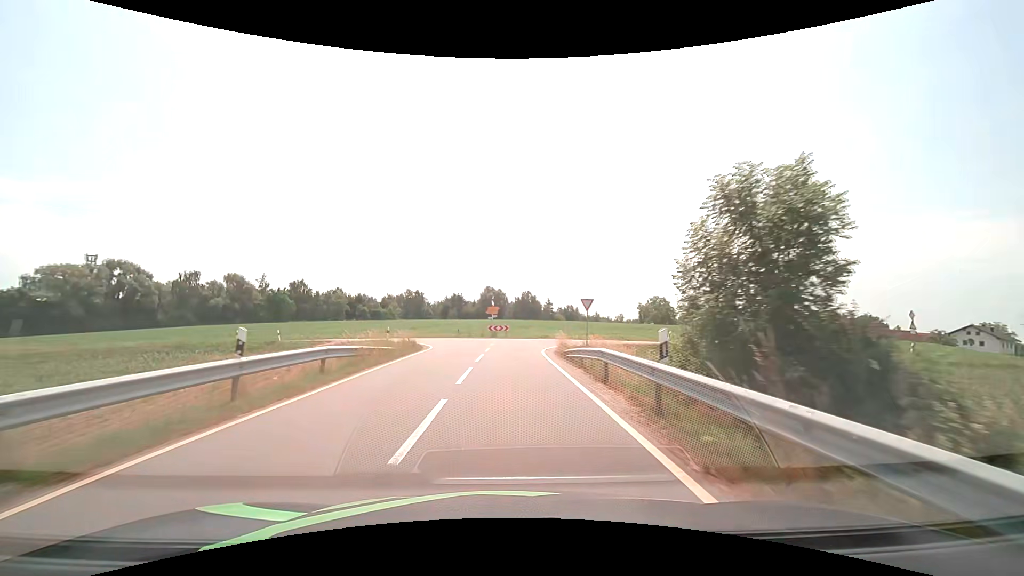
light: Day
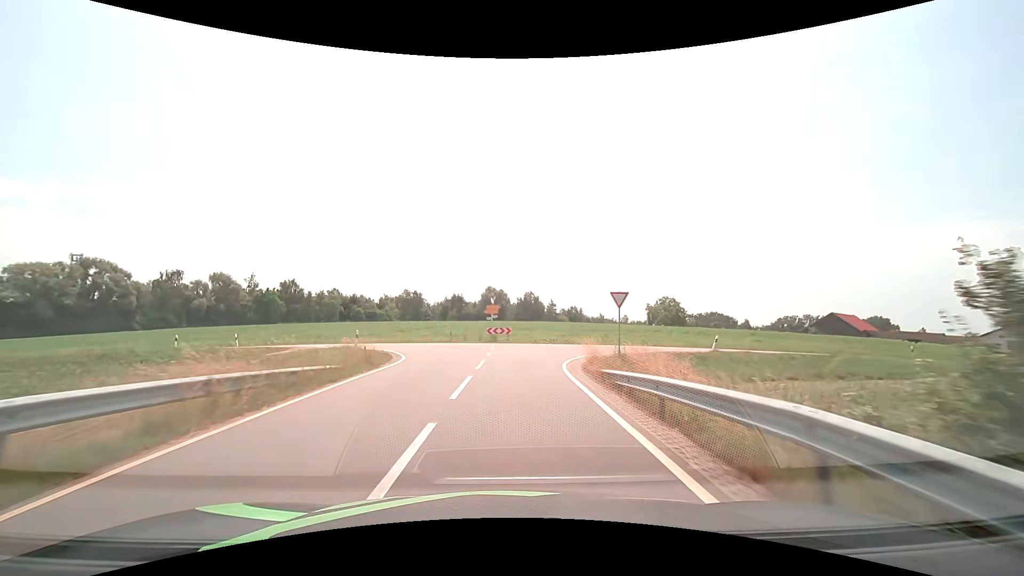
(0.0, +7.8) m; 0°
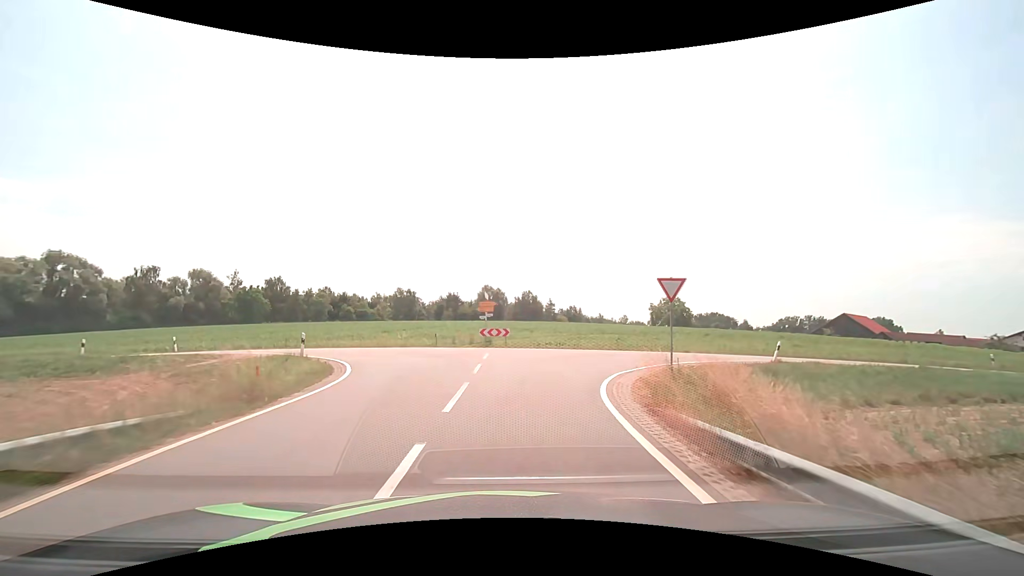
(0.0, +7.0) m; 0°
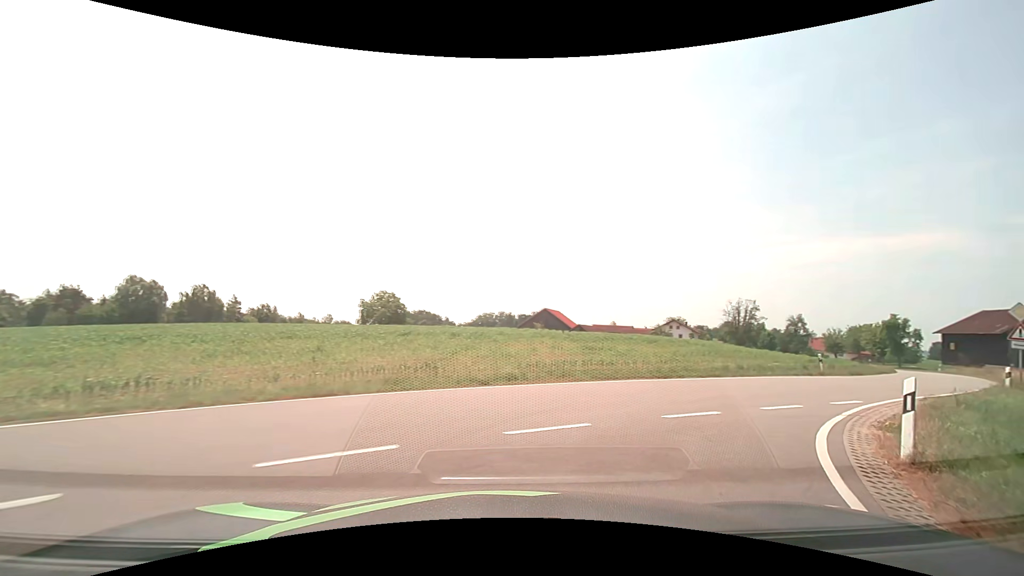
(+3.5, +20.0) m; +32°
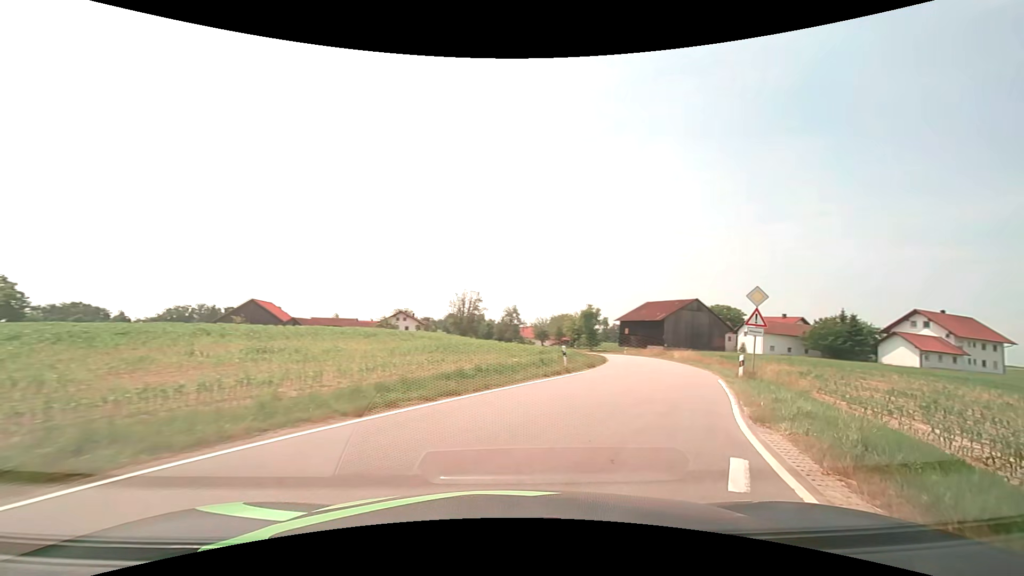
(+2.4, +8.9) m; +30°
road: tertiary
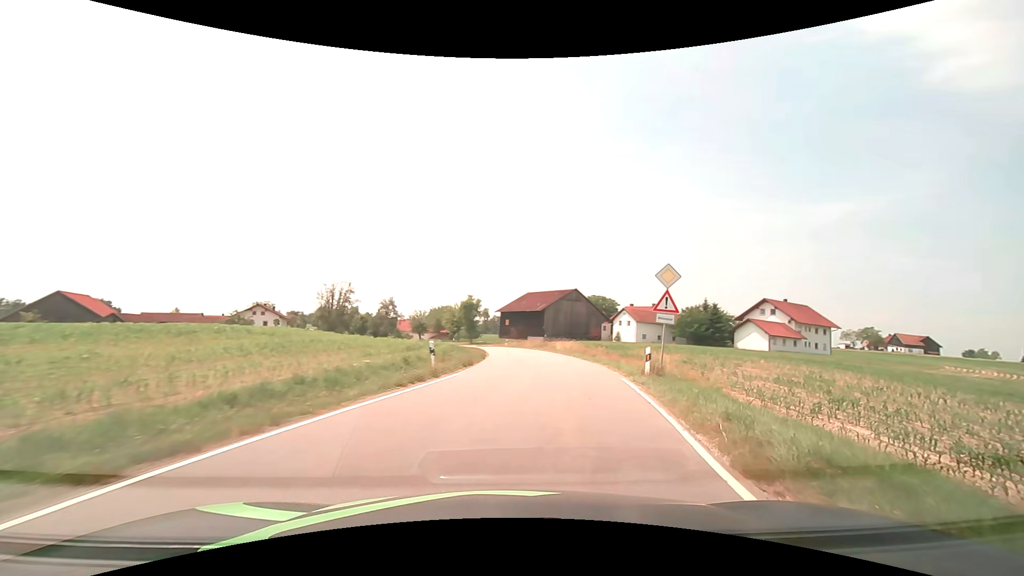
(+0.6, +5.2) m; +14°
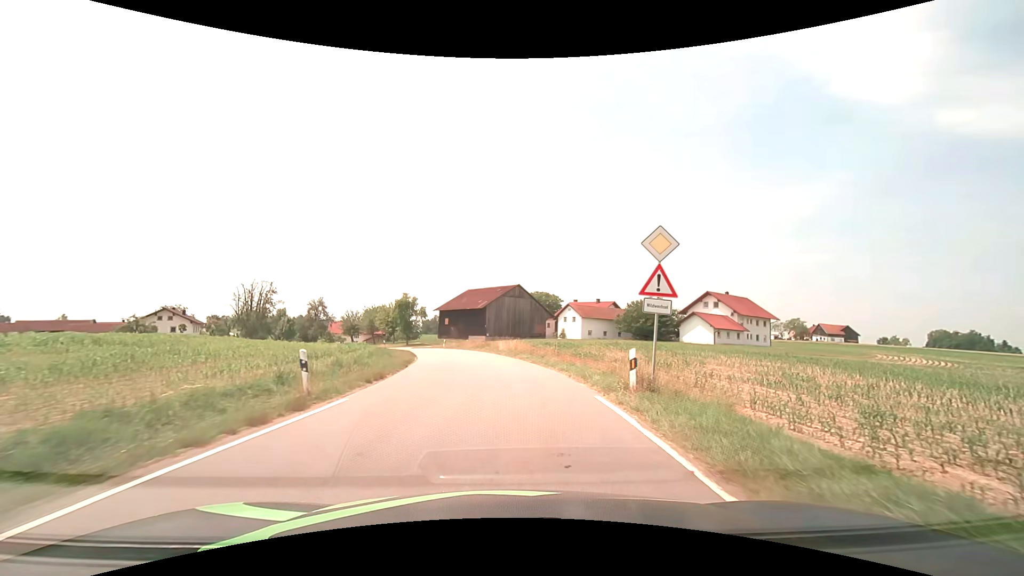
(+0.4, +5.7) m; +7°
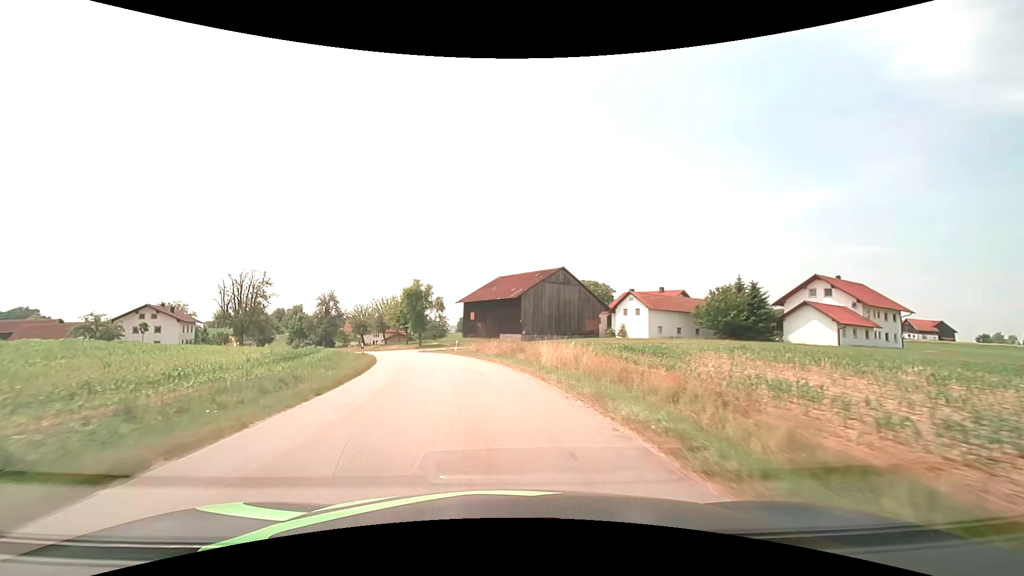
(-0.3, +21.6) m; -4°
(0, +10) (-2, +20) (-3, +30) (-6, +39) (-9, +49) (-13, +58) (-18, +67) (-23, +76) (-28, +84) (-34, +92) m
